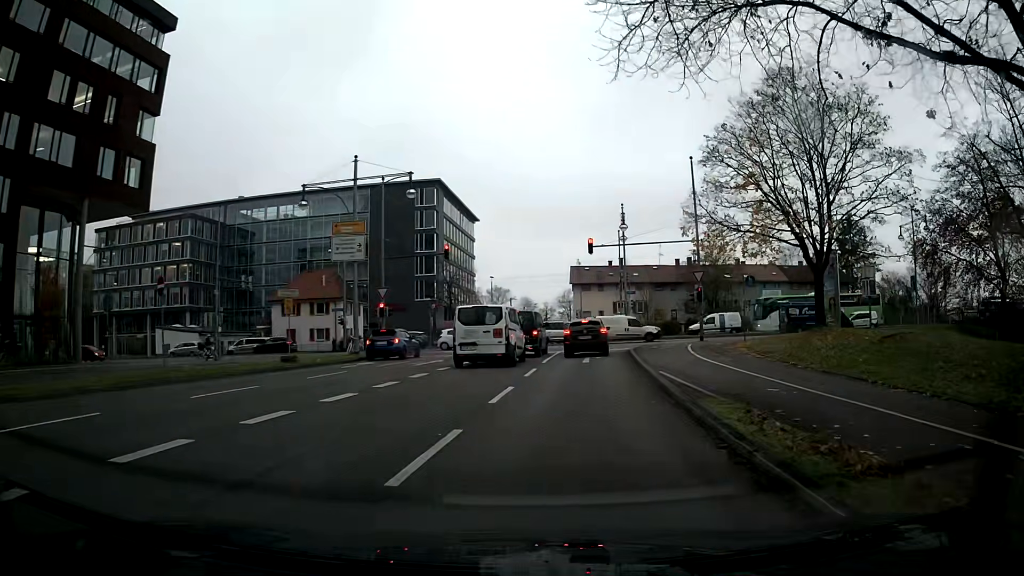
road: trunk_link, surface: asphalt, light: Day
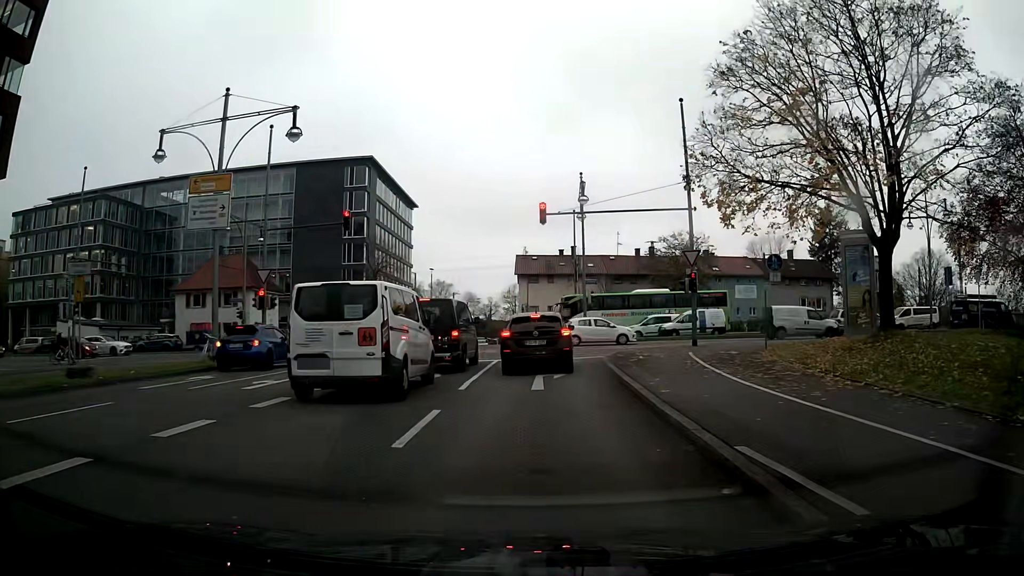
(+0.3, +10.2) m; +3°
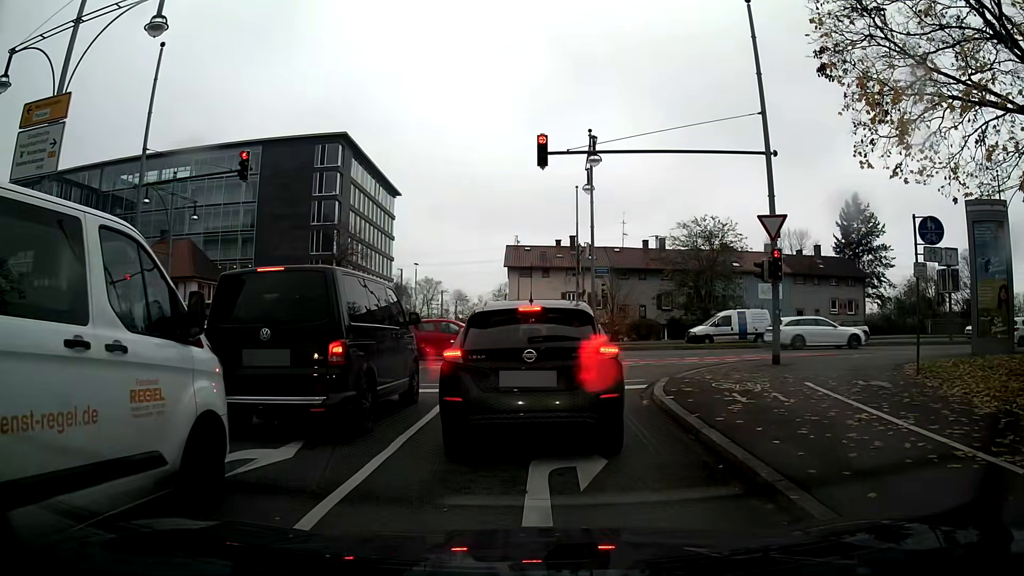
(+0.1, +9.7) m; +1°
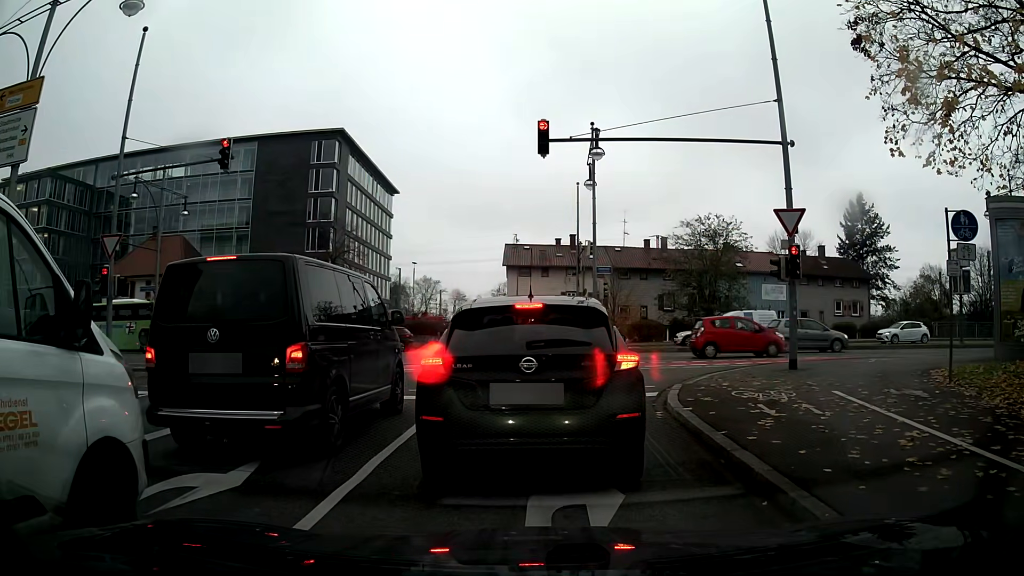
(0.0, +1.2) m; 0°
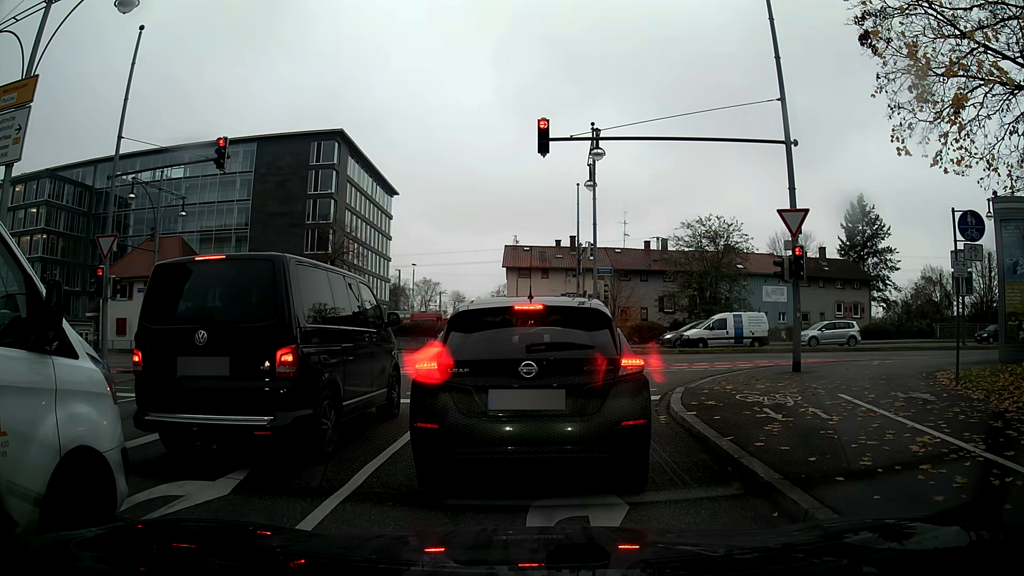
(0.0, +0.3) m; 0°
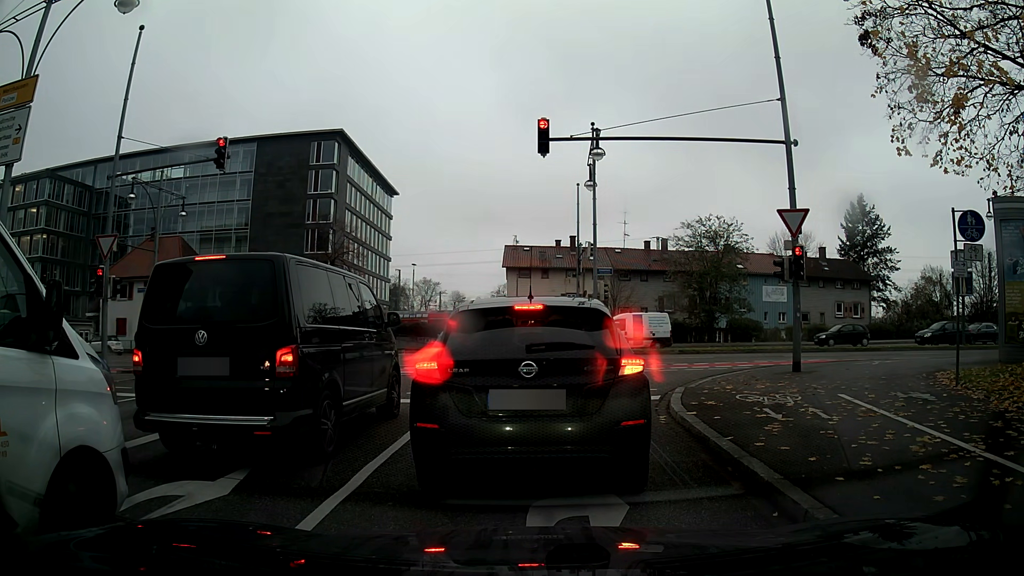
(0.0, 0.0) m; 0°
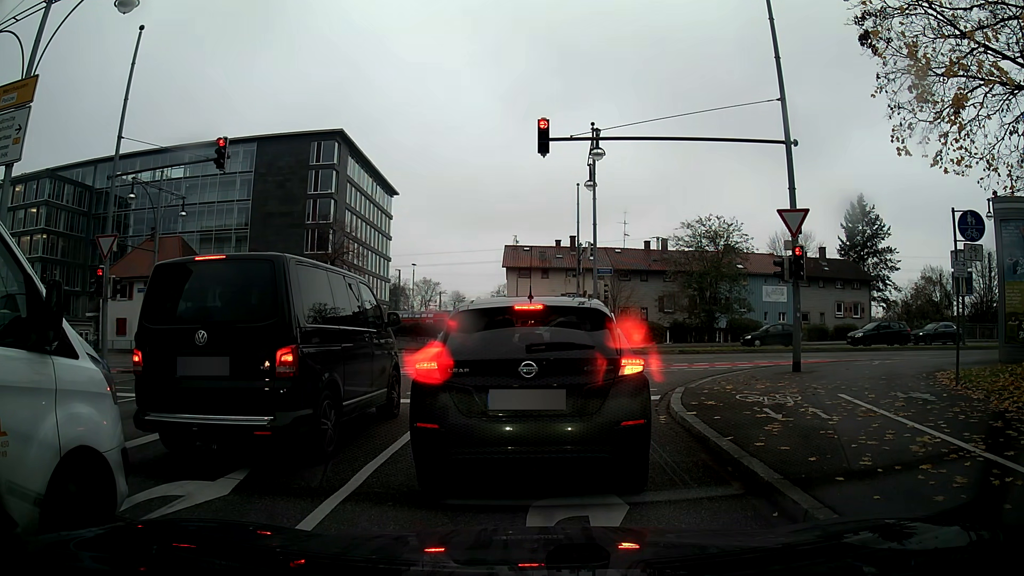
(0.0, 0.0) m; 0°
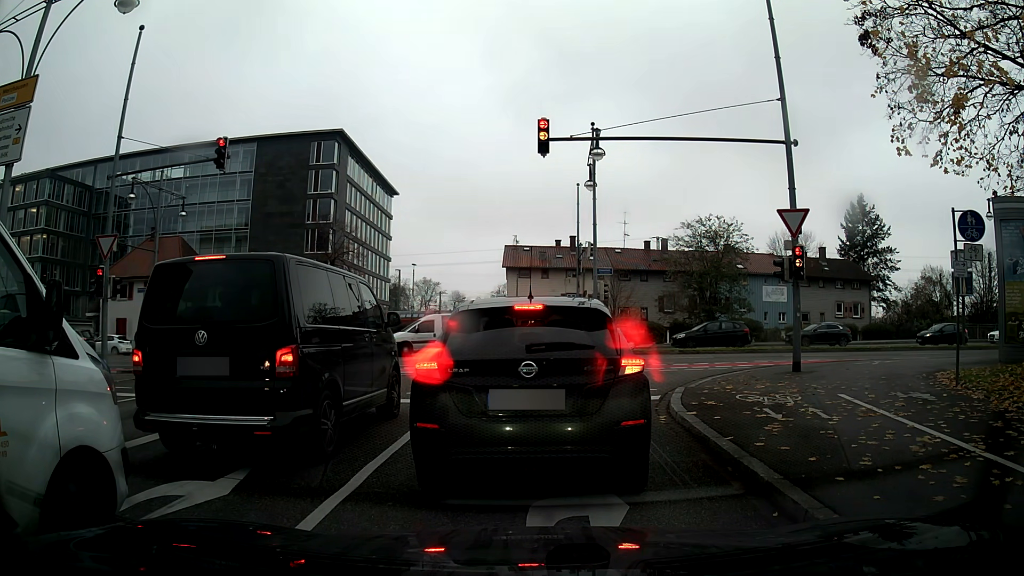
(0.0, 0.0) m; 0°
(0, +10) (+4, +19) (+13, +24) (+23, +25) (+33, +25) (+43, +25) (+53, +25) (+63, +24) (+73, +24) (+83, +23) m
